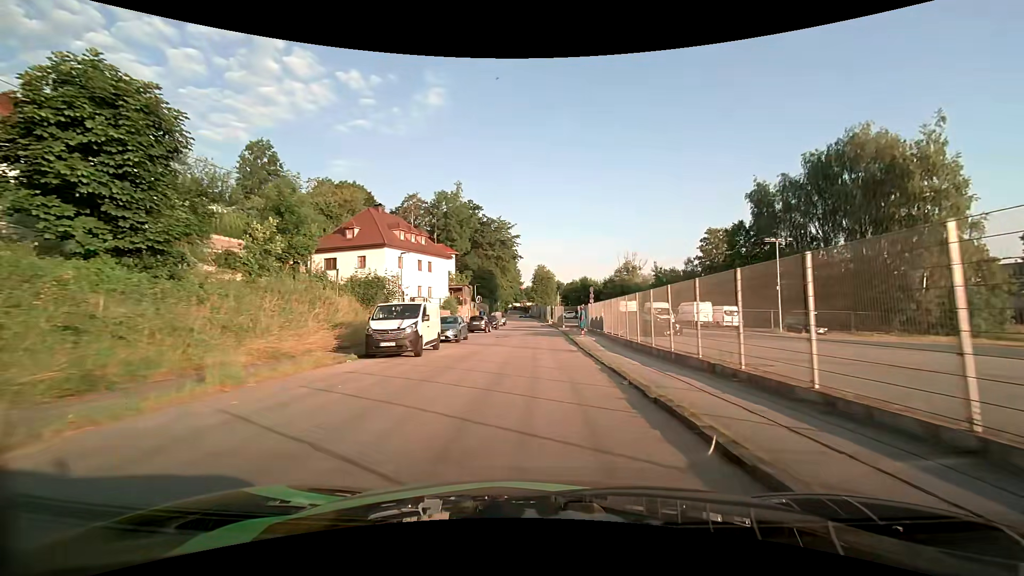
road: residential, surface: asphalt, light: Day
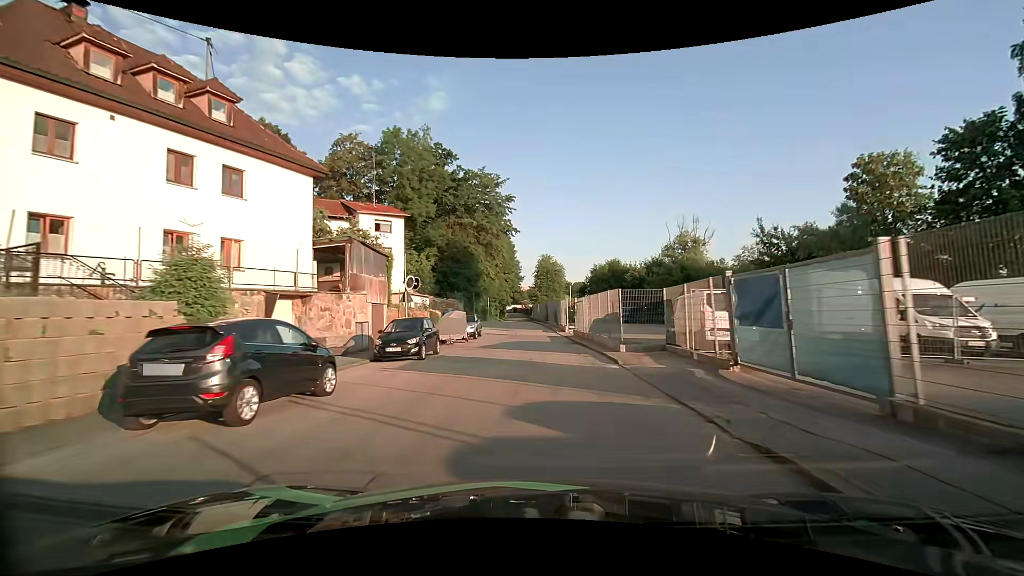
(0.0, +34.3) m; -1°
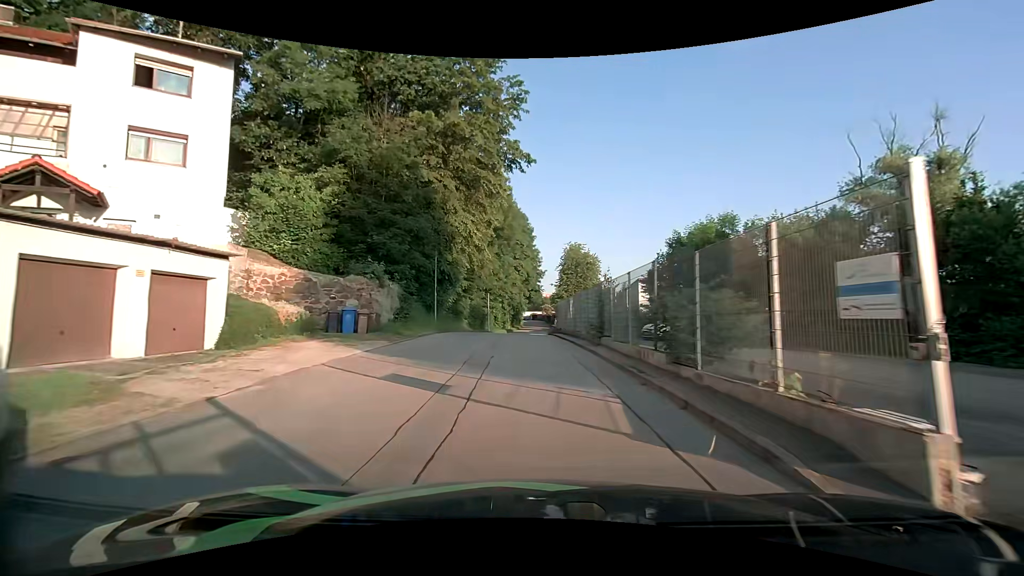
(-0.2, +32.0) m; -2°
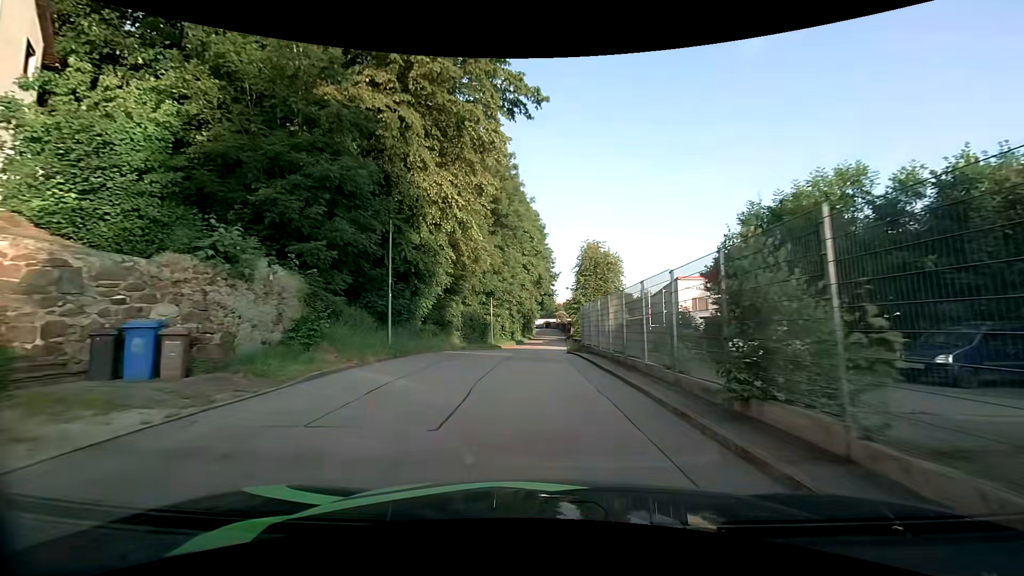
(-0.1, +11.2) m; -1°
(0, +10) (0, +20) (0, +30) (0, +40) (0, +50) (+1, +60) (+1, +70) (+2, +80) (+2, +90) (+3, +100) m
